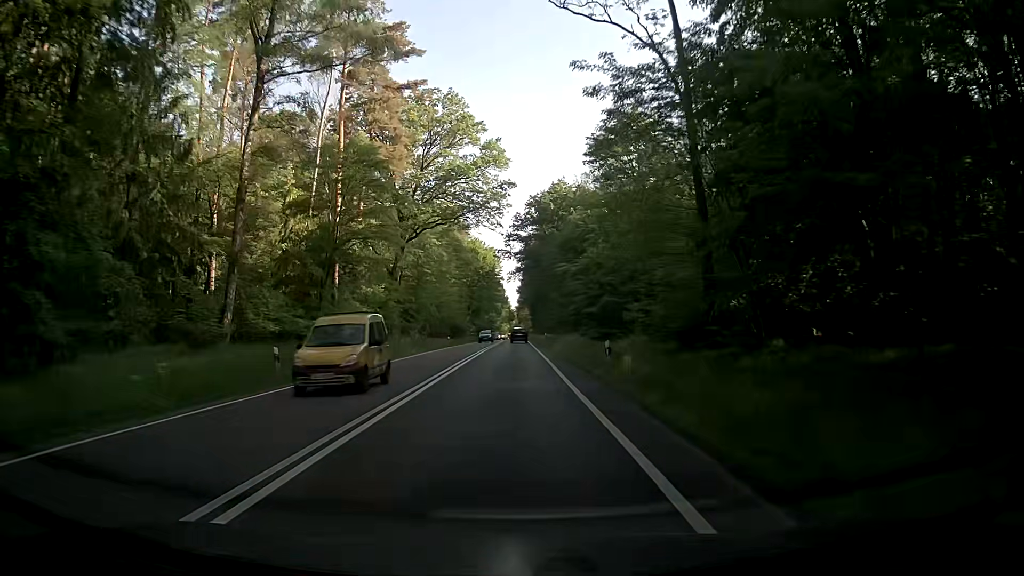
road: primary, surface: asphalt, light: Day
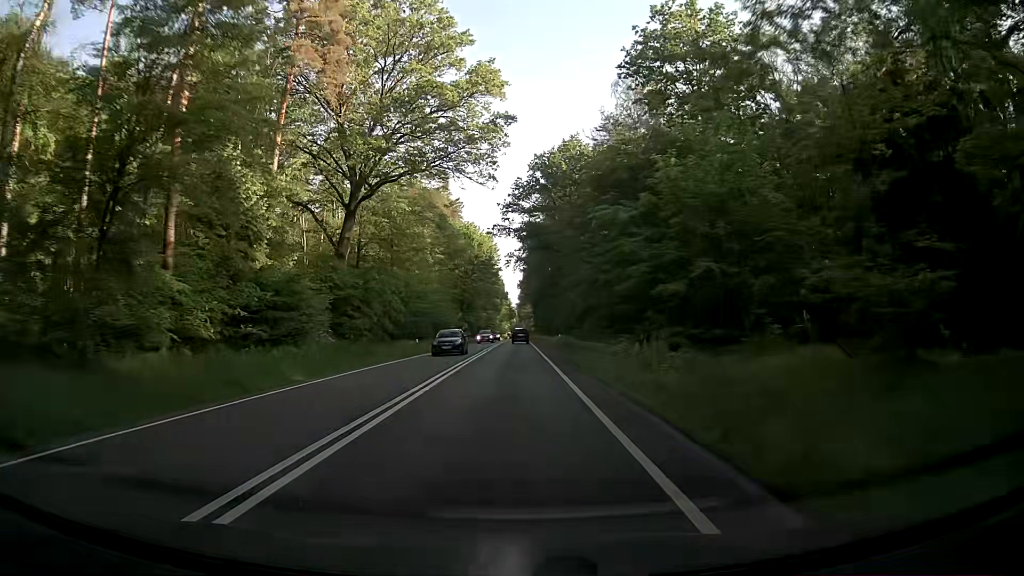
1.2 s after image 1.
(0.0, +22.6) m; 0°
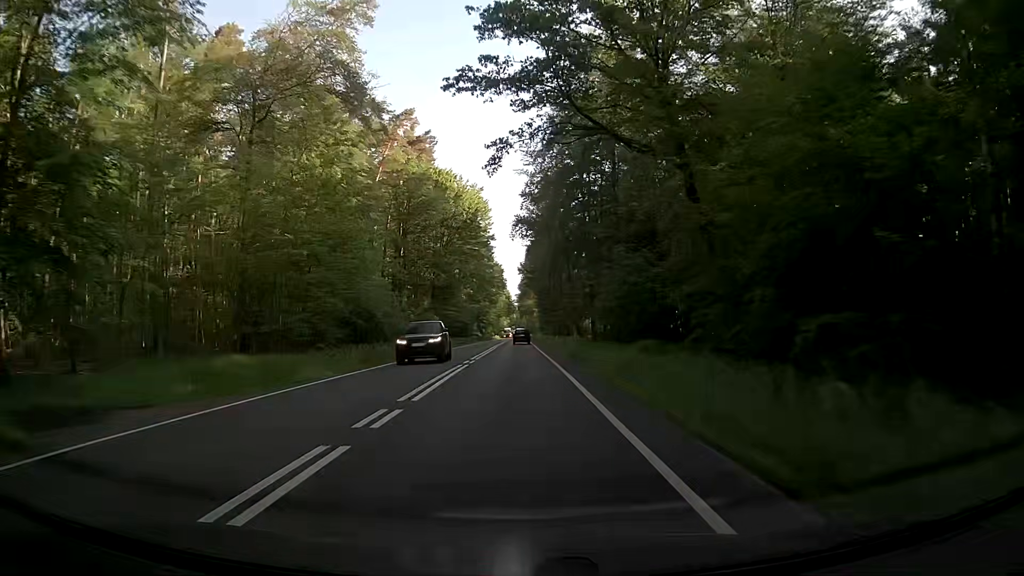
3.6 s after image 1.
(-0.3, +45.3) m; 0°
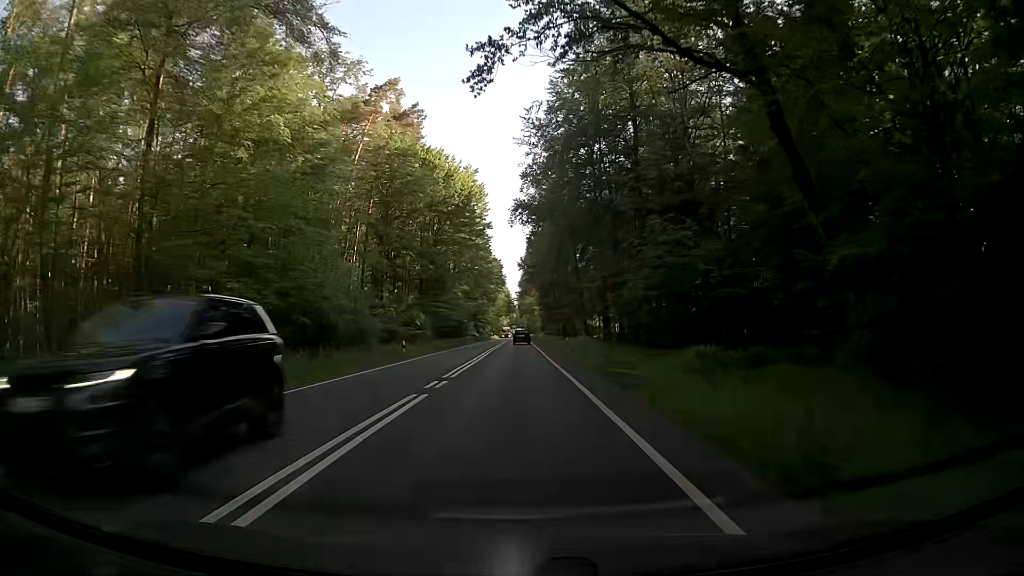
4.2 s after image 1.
(-0.1, +11.3) m; -1°
(0, +10) (0, +20) (0, +30) (0, +40) (0, +50) (0, +60) (+1, +70) (+1, +80) (+1, +90) (+1, +100) m
